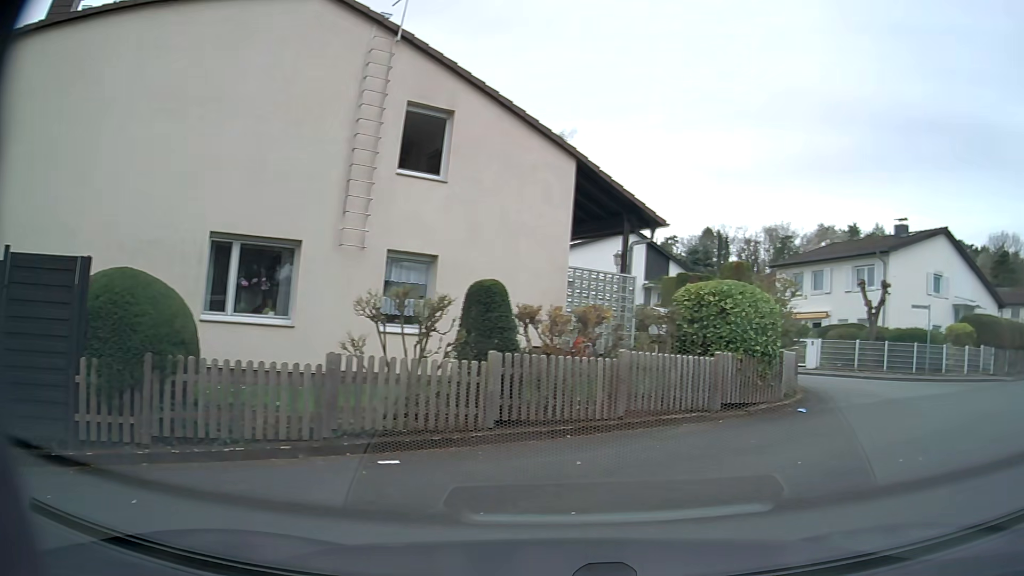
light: Day
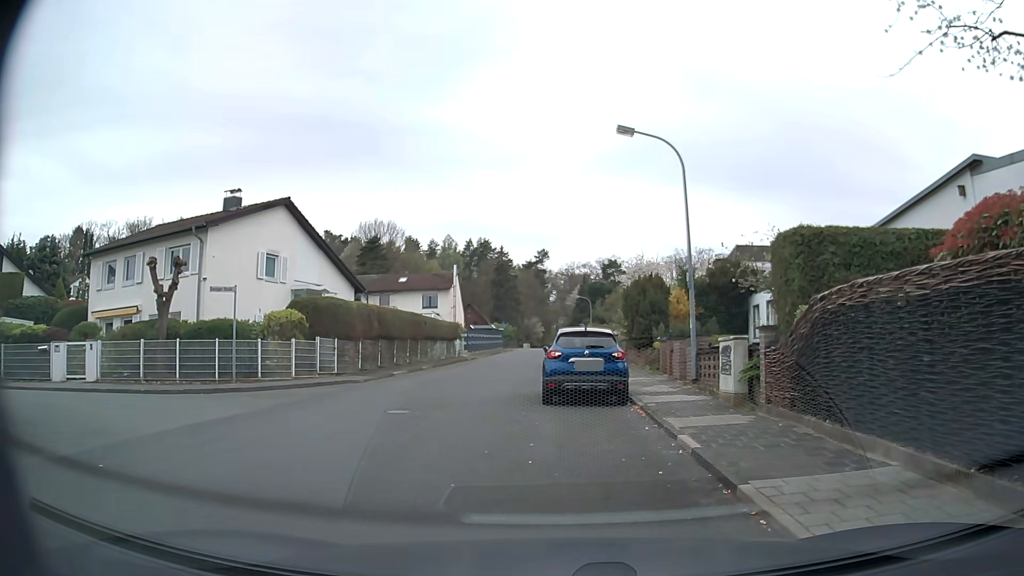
(+3.5, +6.1) m; +53°
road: residential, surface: asphalt
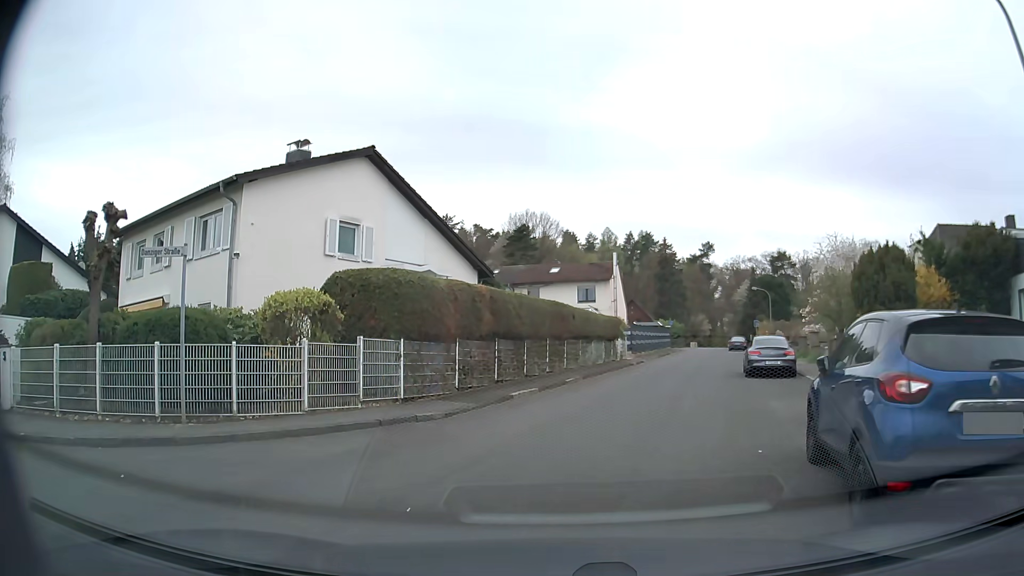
(-0.5, +9.4) m; -13°
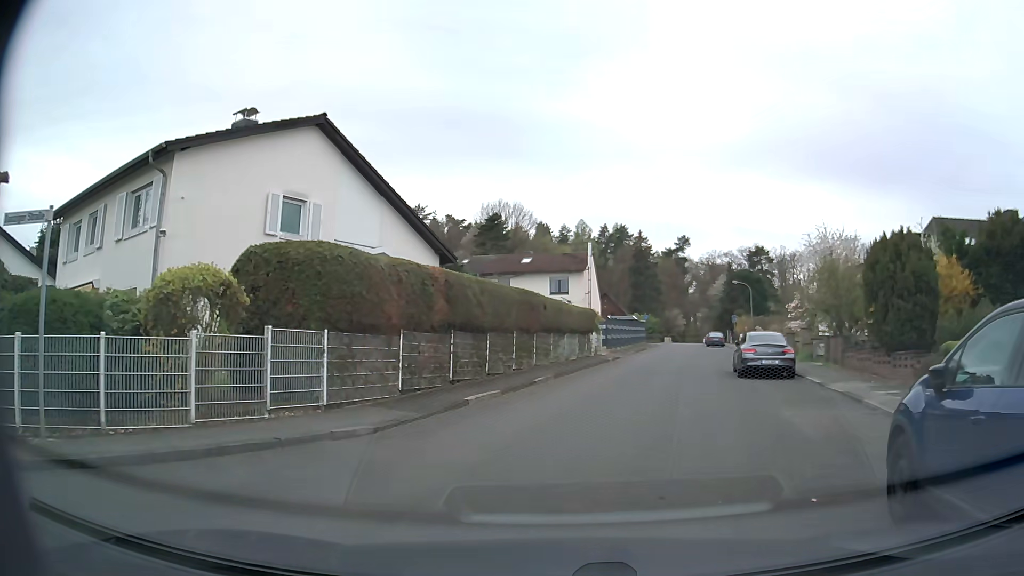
(0.0, +2.7) m; 0°
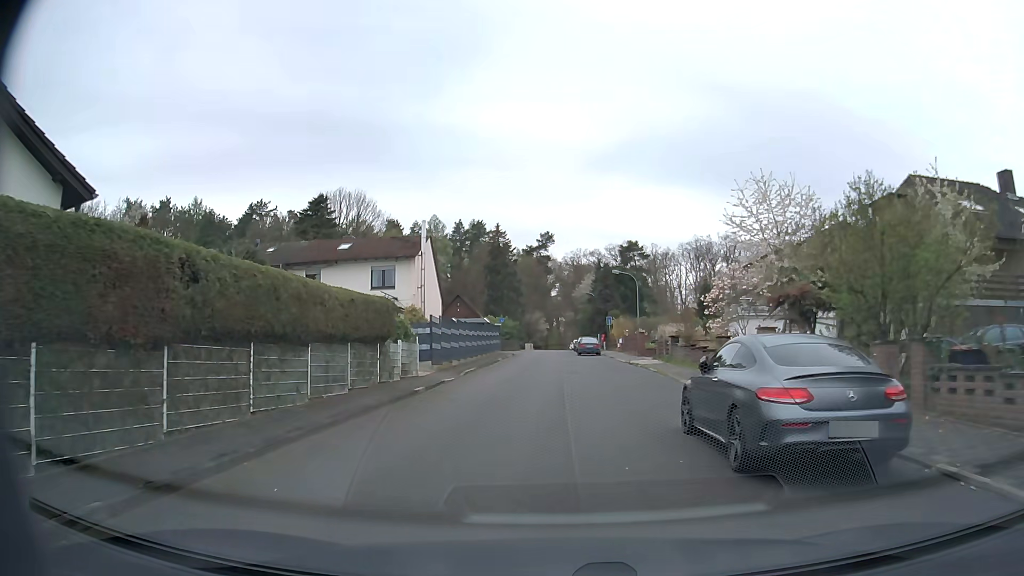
(+2.6, +14.2) m; +14°
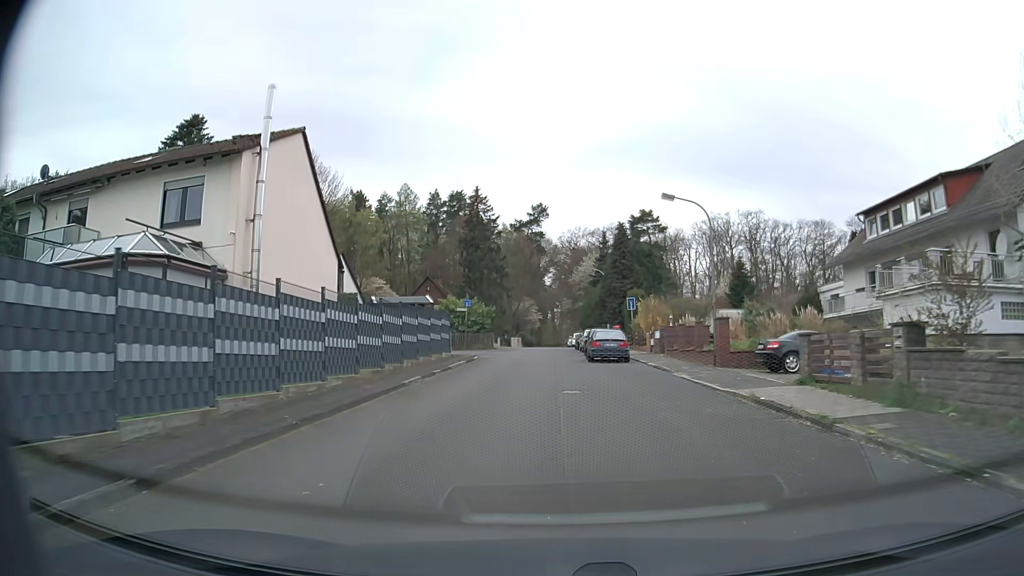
(+0.1, +23.8) m; 0°
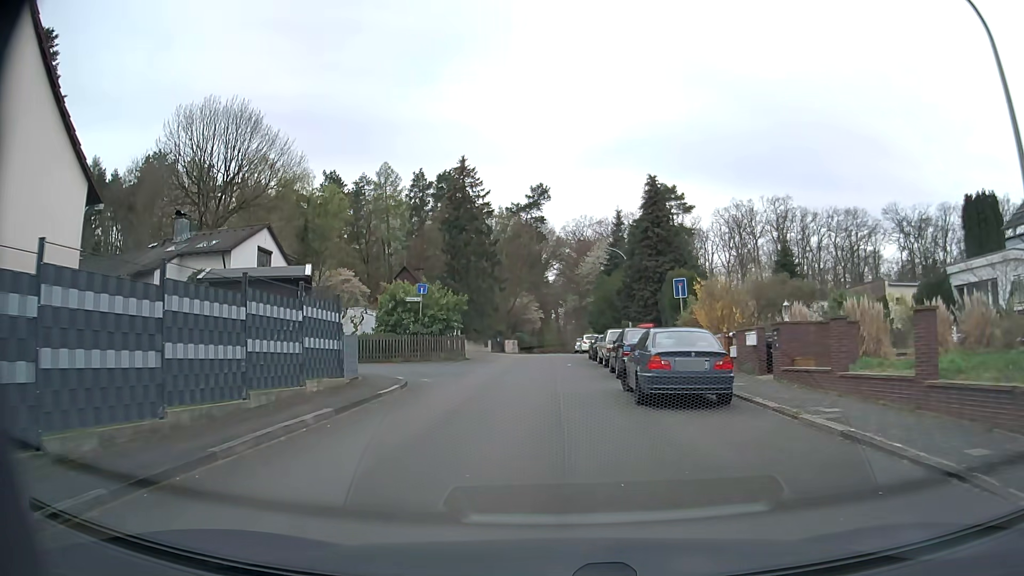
(+0.1, +16.5) m; -1°
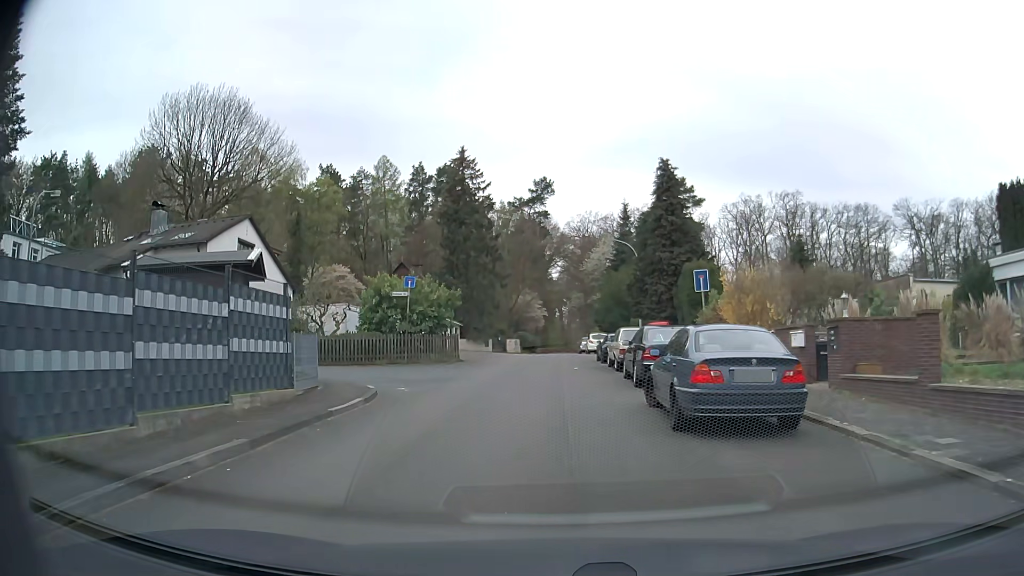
(0.0, +3.3) m; +1°
(0, +10) (-1, +20) (-8, +25) (-18, +23) (-28, +21) (-38, +19) (-48, +17) (-57, +15) (-67, +12) (-77, +10) m
